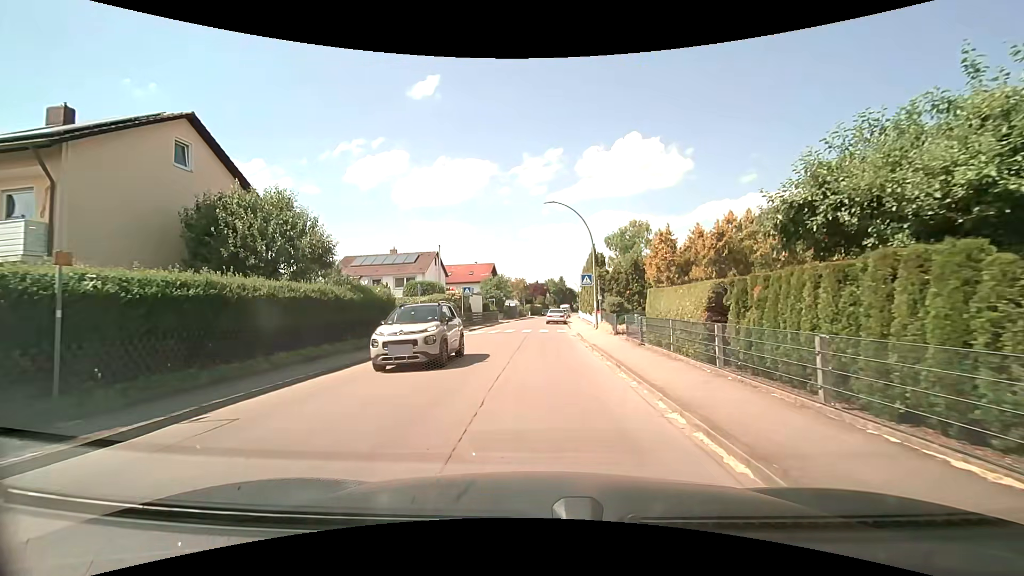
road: residential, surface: asphalt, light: Day
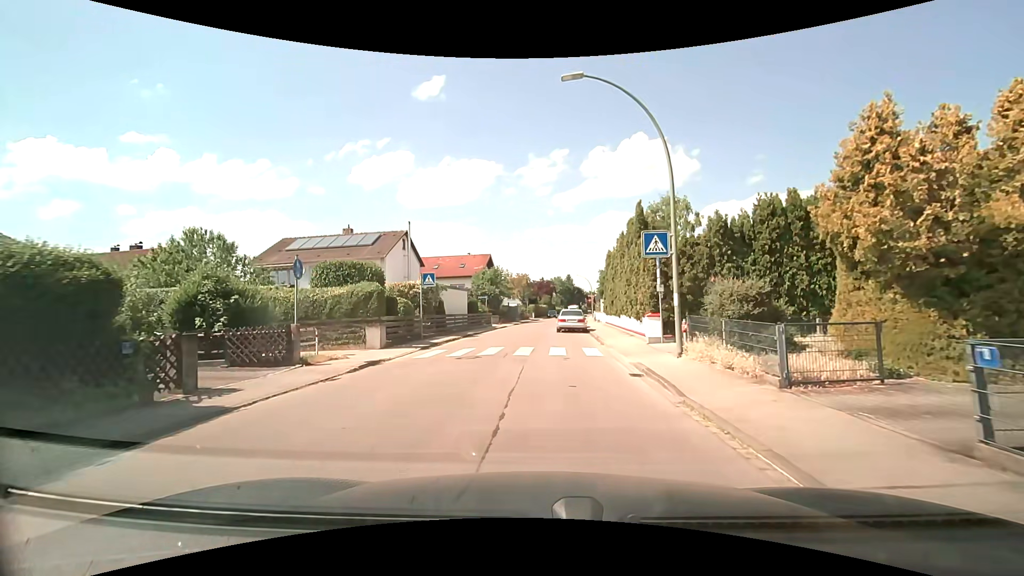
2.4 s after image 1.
(0.0, +15.7) m; 0°
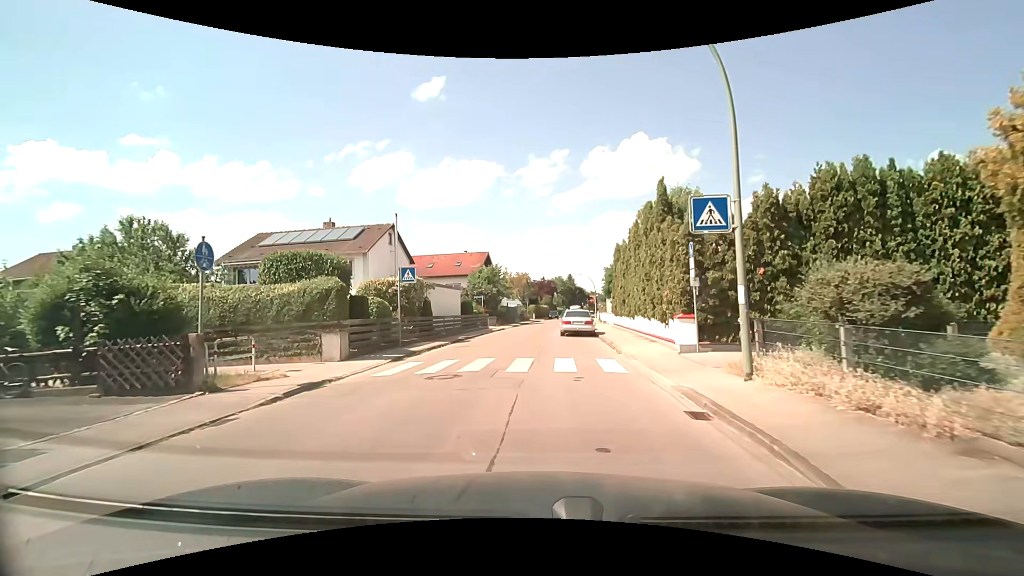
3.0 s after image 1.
(0.0, +4.0) m; 0°
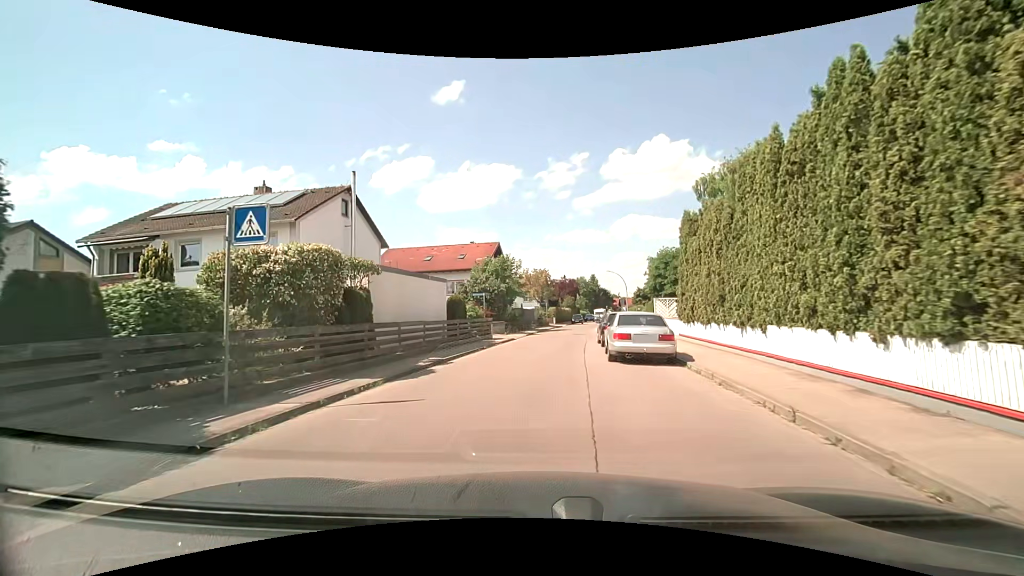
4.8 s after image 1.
(-0.2, +12.5) m; -2°
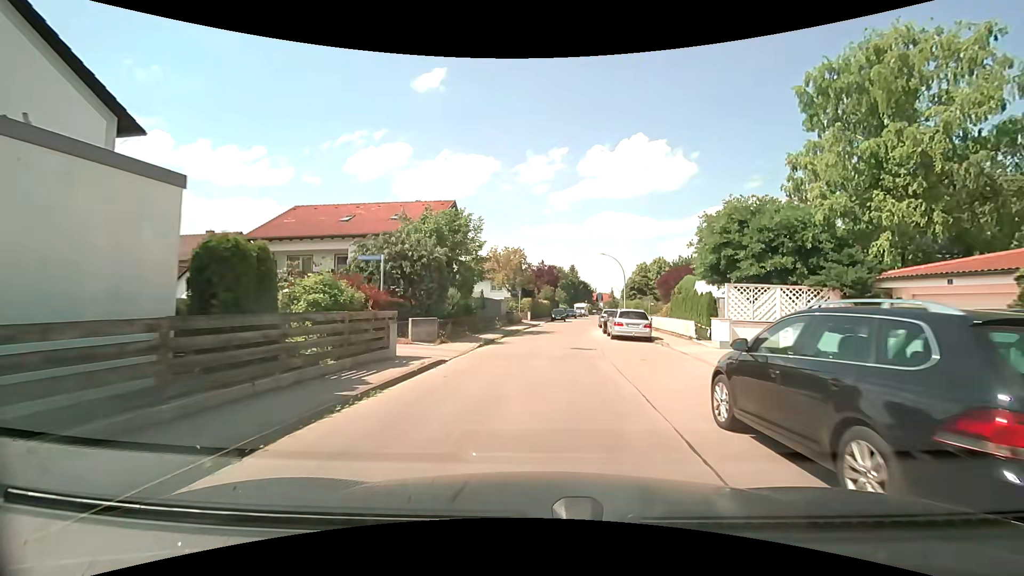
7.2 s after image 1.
(-0.1, +17.8) m; +2°
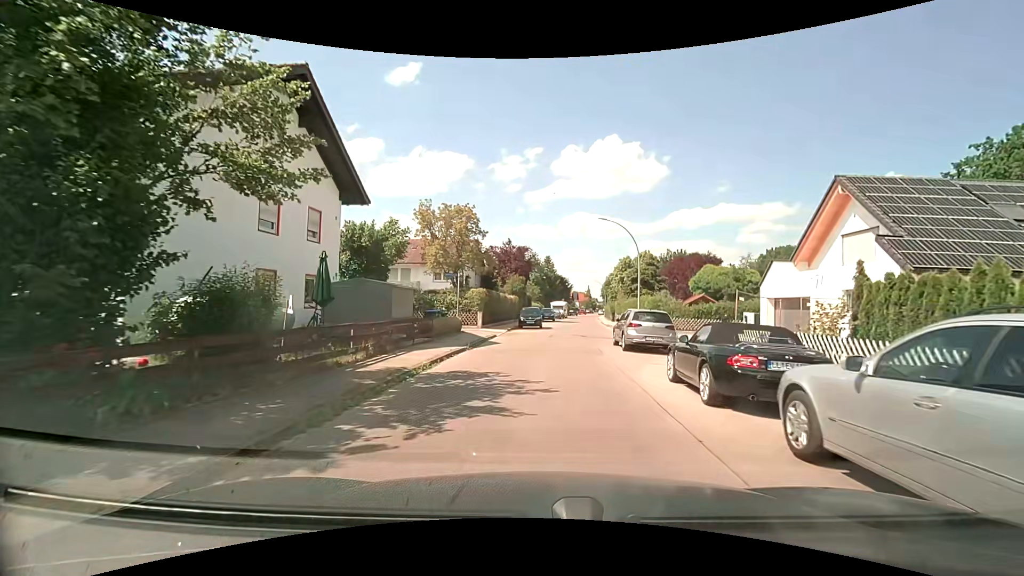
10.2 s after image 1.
(+0.7, +21.7) m; +3°
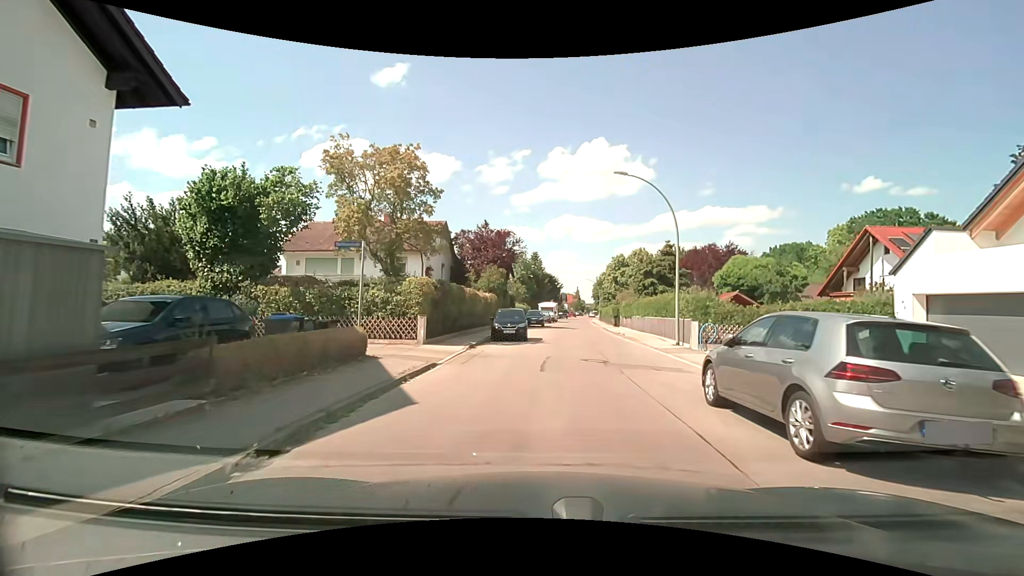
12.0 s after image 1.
(+0.2, +12.1) m; +1°
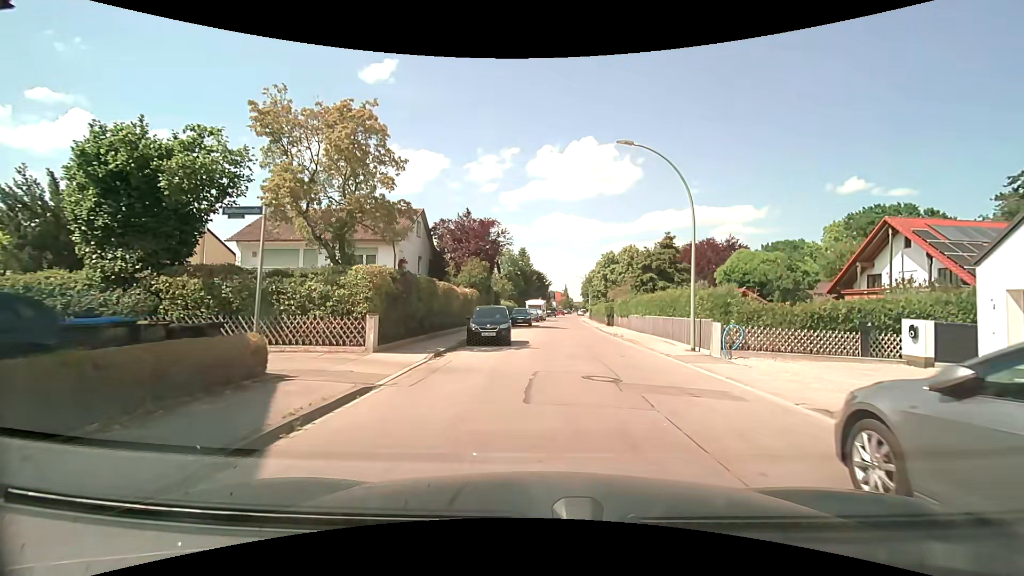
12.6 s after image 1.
(+0.1, +4.0) m; +1°
(+1, +10) (+2, +20) (+3, +30) (+3, +40) (+4, +50) (+5, +60) (+5, +70) (+6, +80) (+3, +89) (-6, +90) m
